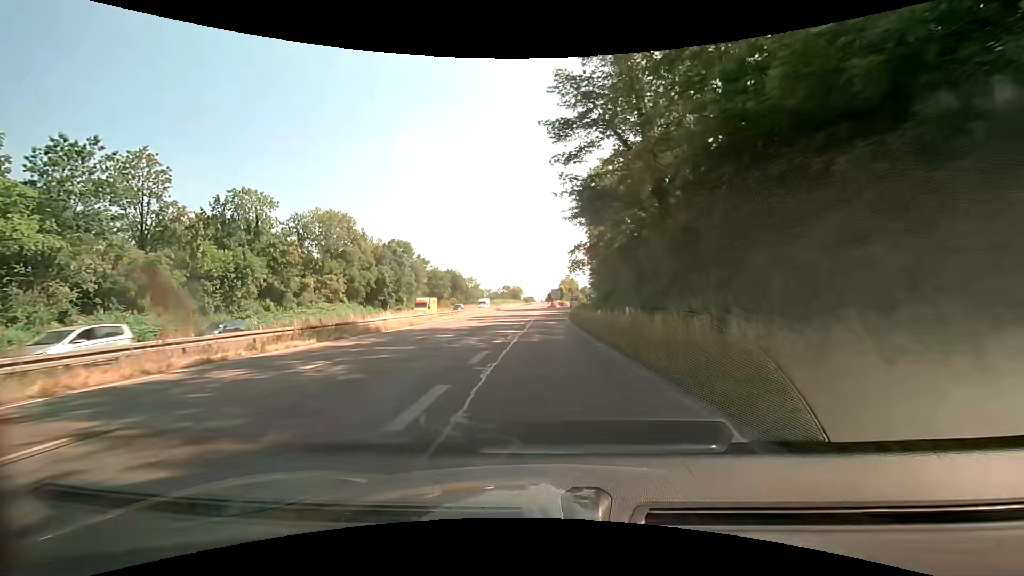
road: trunk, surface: asphalt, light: Day
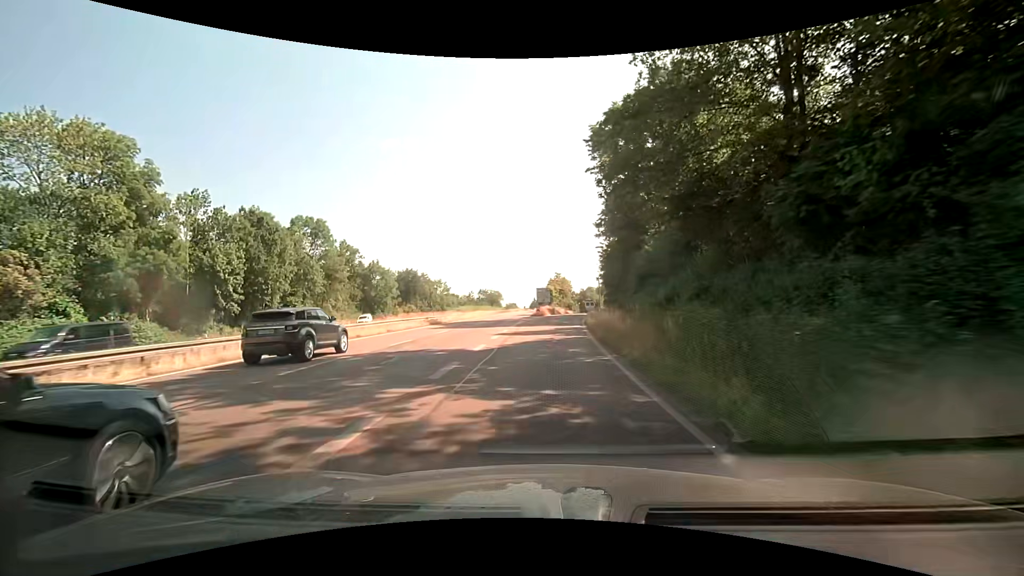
(+0.4, +45.2) m; +2°
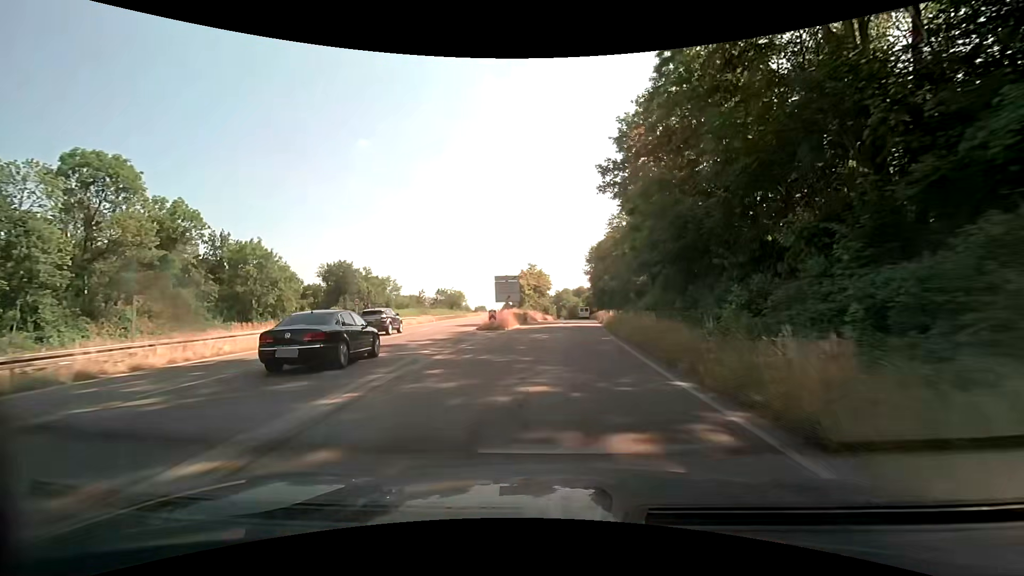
(+0.5, +38.2) m; +3°
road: trunk_link
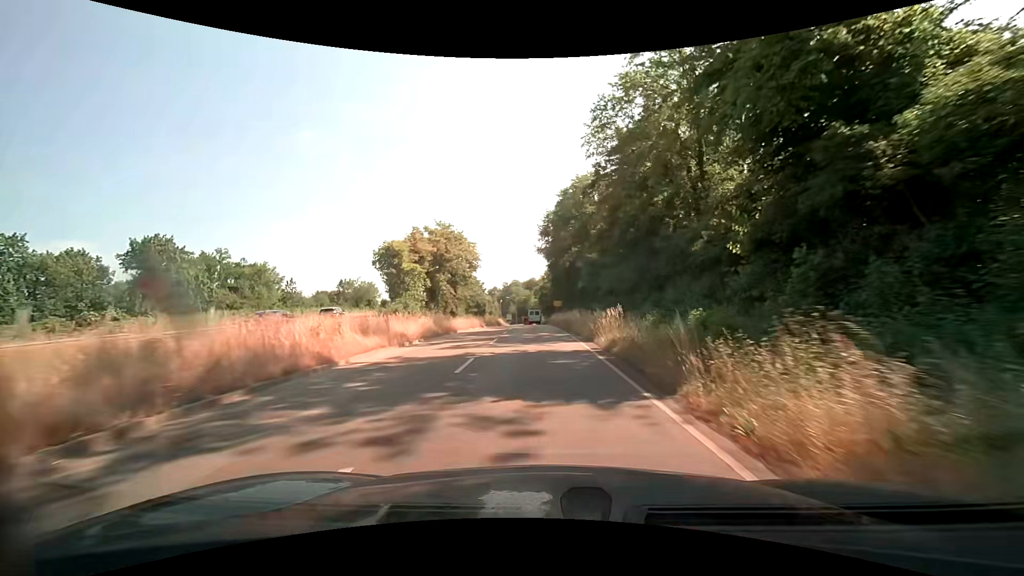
(+3.2, +47.5) m; +6°
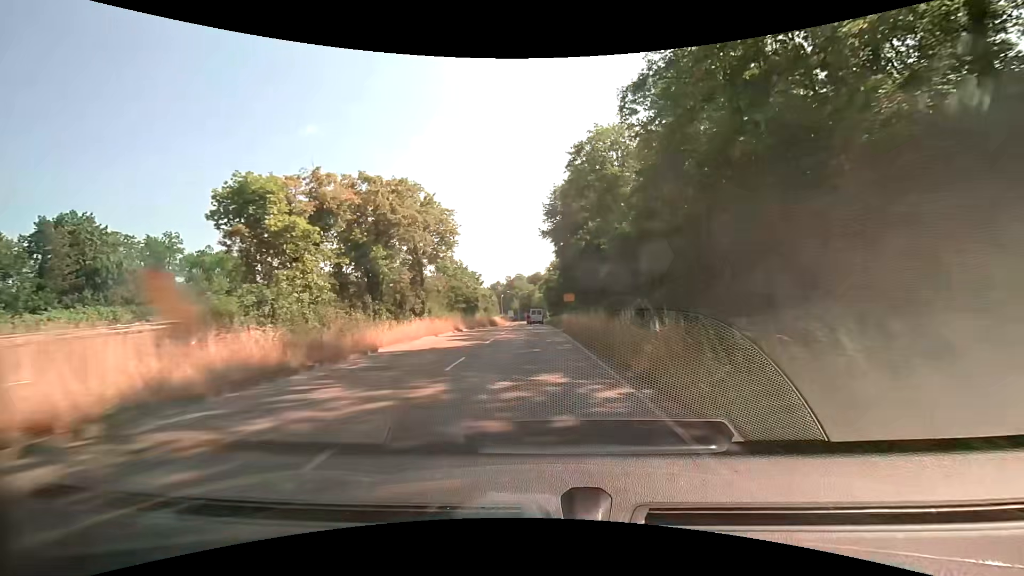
(-0.1, +17.5) m; -1°
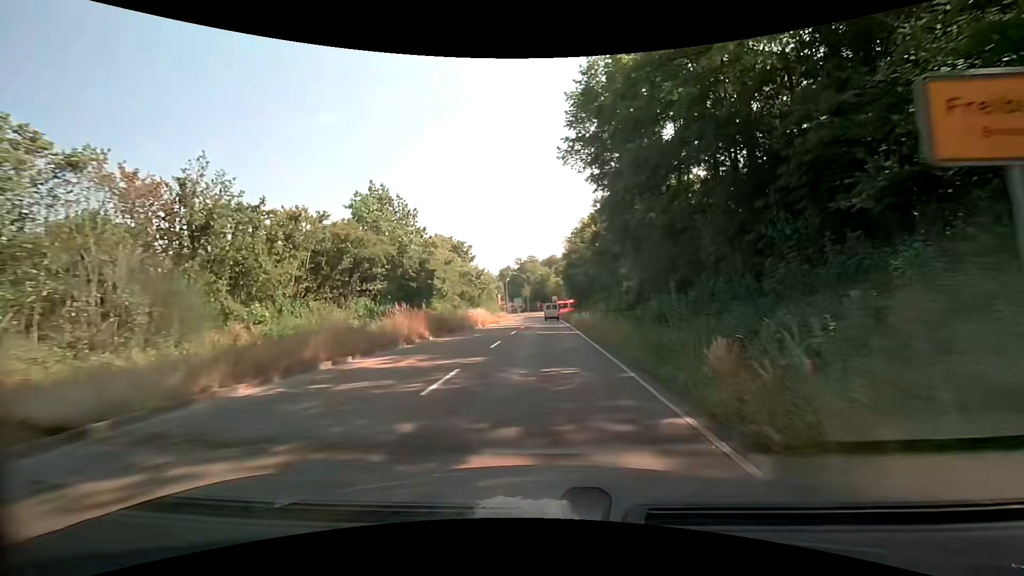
(-0.9, +39.1) m; -2°
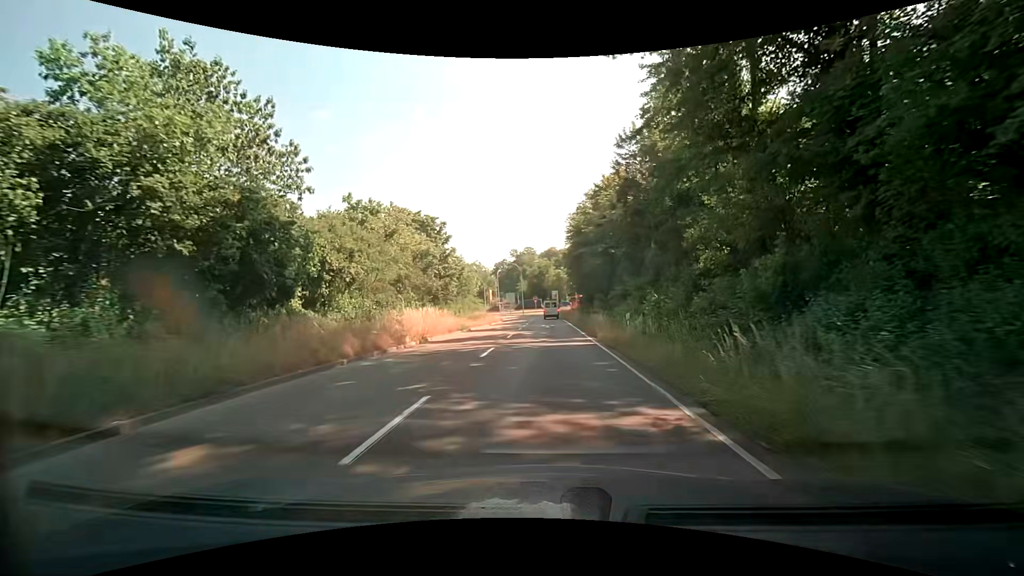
(+0.1, +21.1) m; +1°
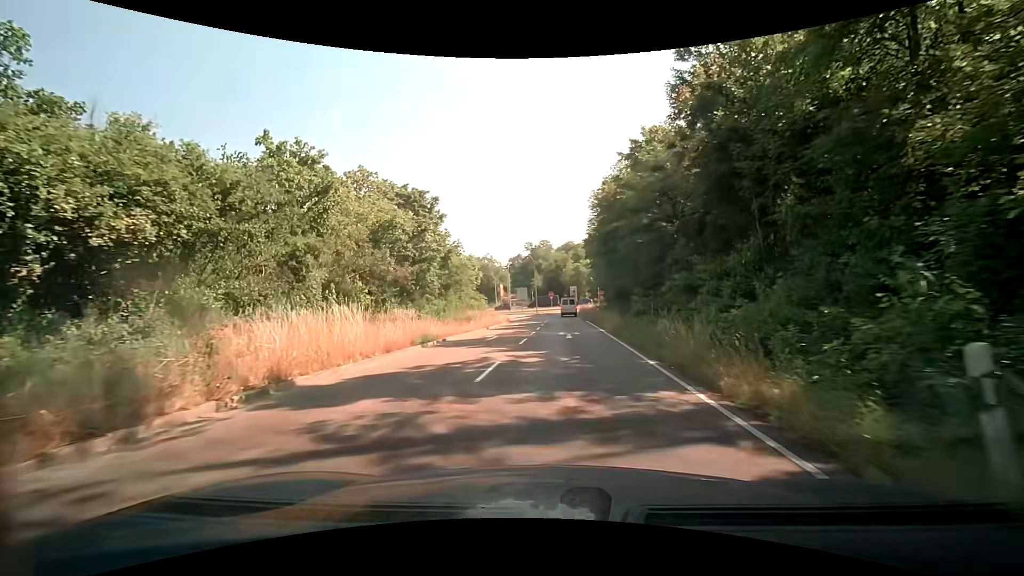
(-0.2, +13.4) m; -2°
